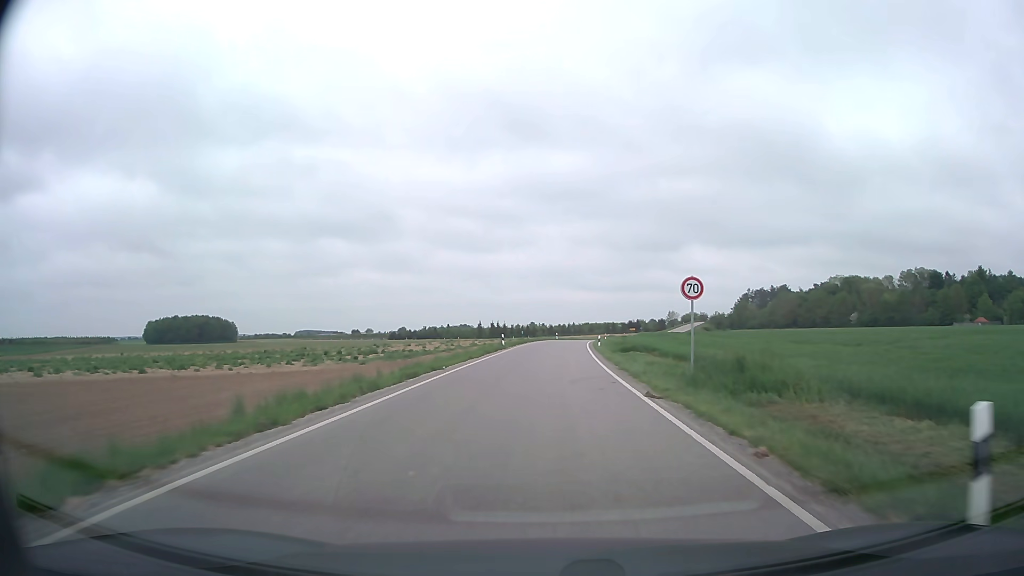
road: secondary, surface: asphalt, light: Day
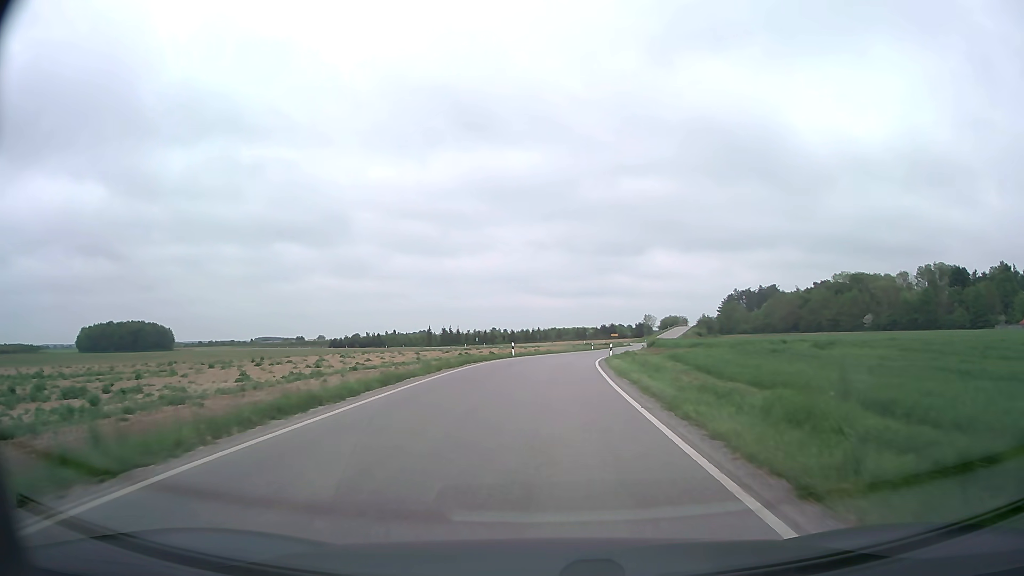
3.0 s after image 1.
(+1.3, +45.4) m; +3°
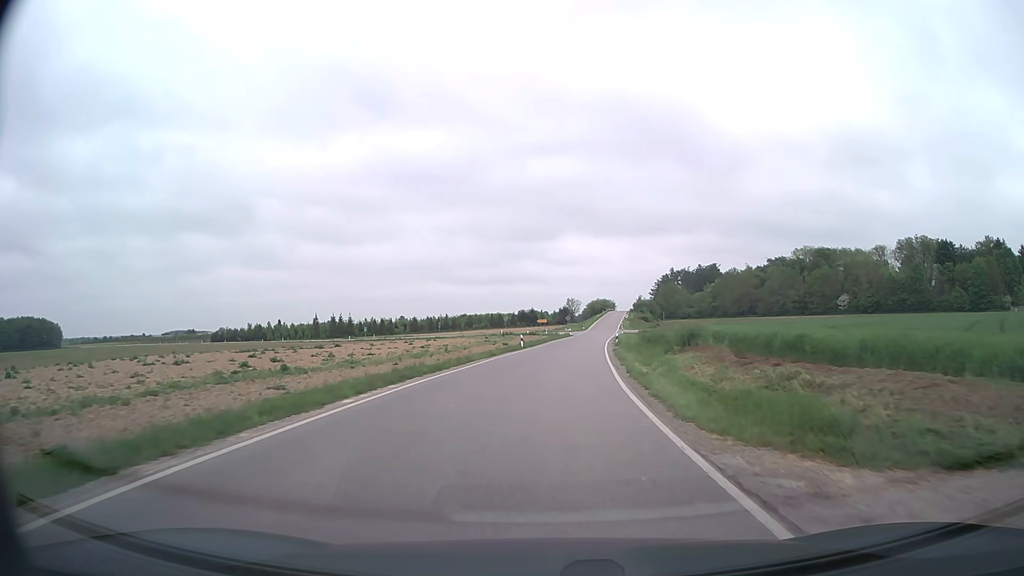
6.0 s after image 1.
(+1.8, +44.3) m; +7°
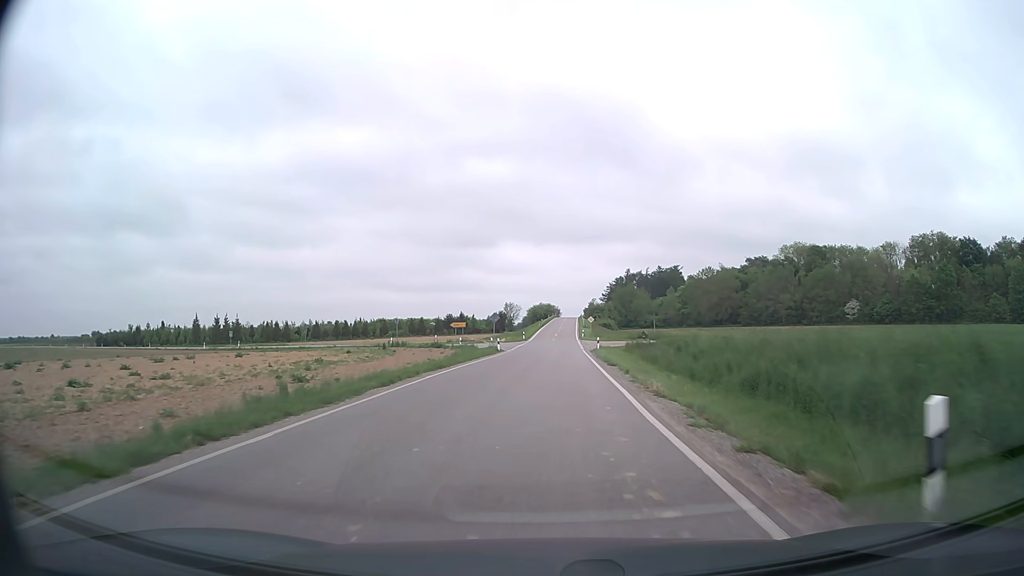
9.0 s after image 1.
(+2.5, +45.8) m; +5°
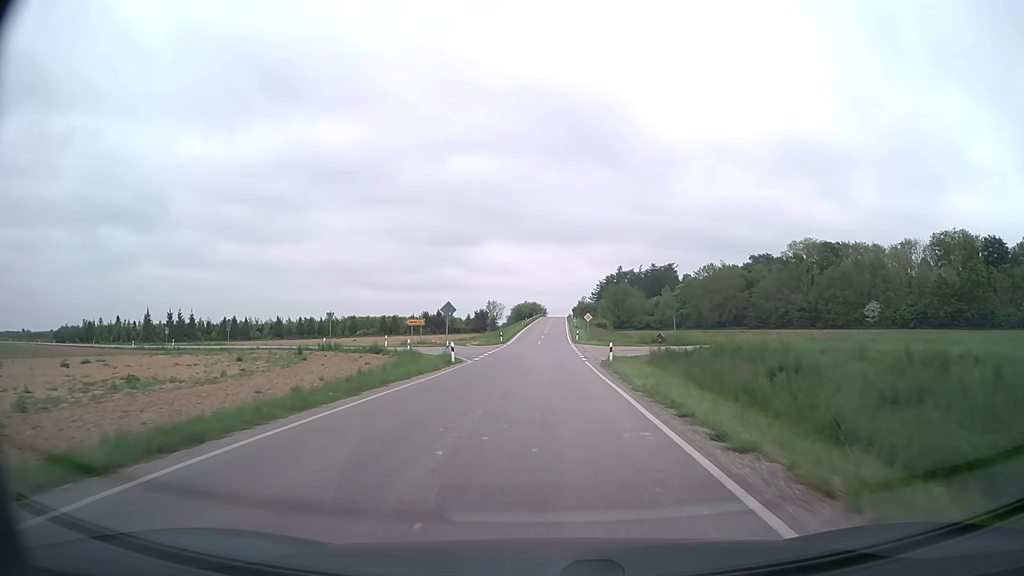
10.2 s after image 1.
(+0.3, +18.7) m; +1°
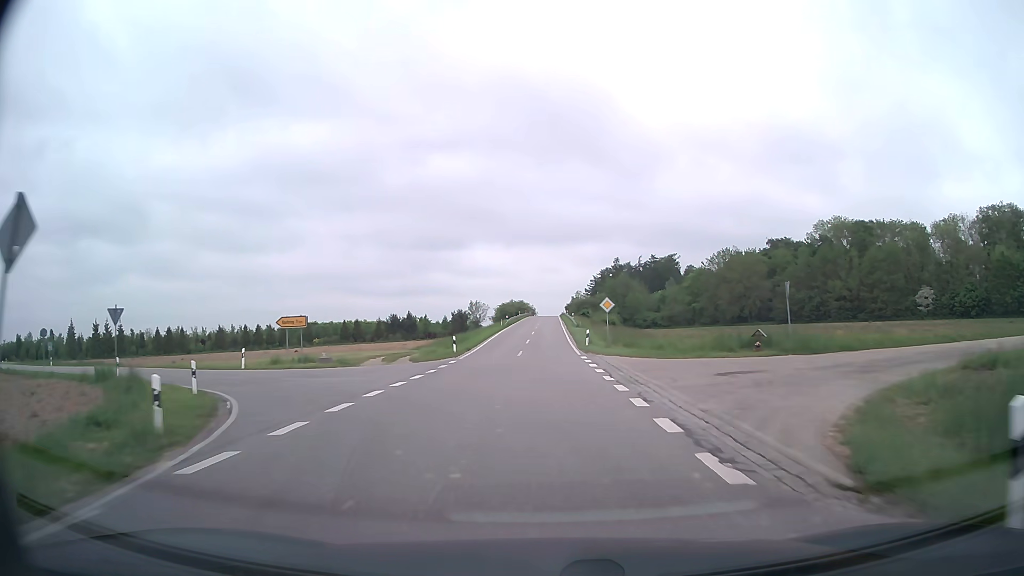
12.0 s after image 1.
(+0.3, +28.4) m; +1°
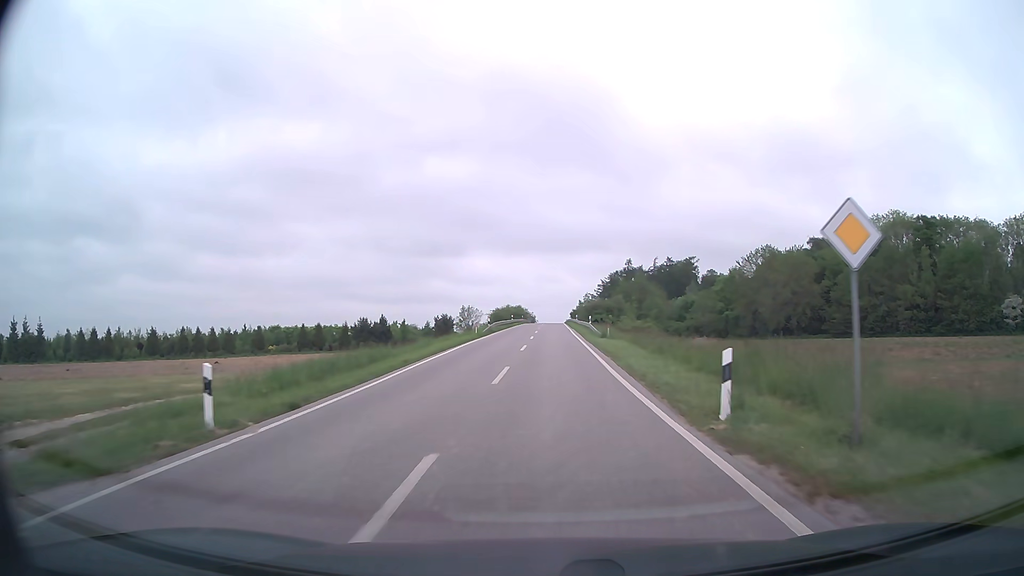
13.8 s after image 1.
(0.0, +28.6) m; 0°
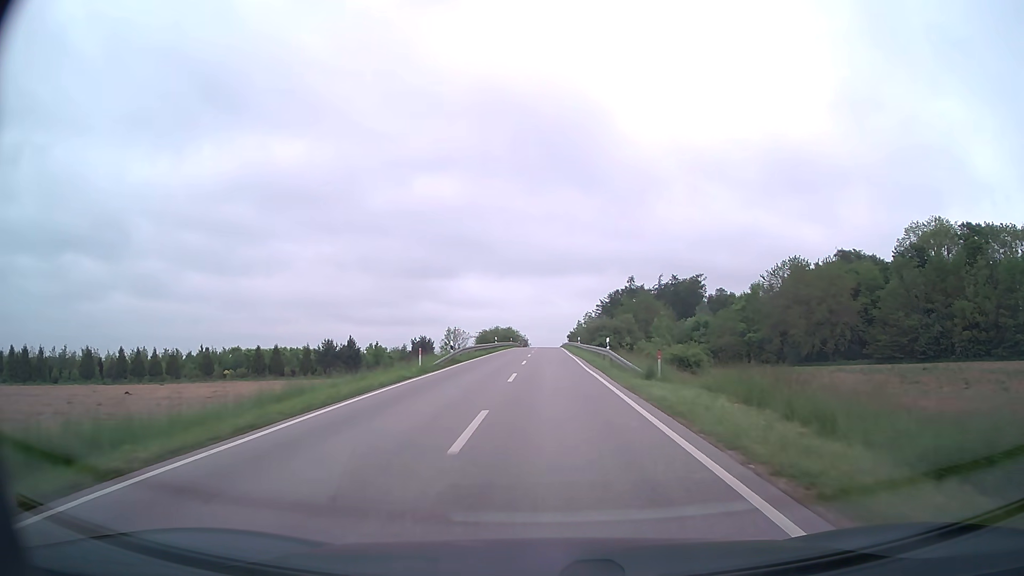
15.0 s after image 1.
(0.0, +19.0) m; 0°
(0, +10) (0, +20) (0, +30) (0, +40) (0, +50) (0, +60) (0, +70) (0, +80) (0, +90) (+1, +100) m
